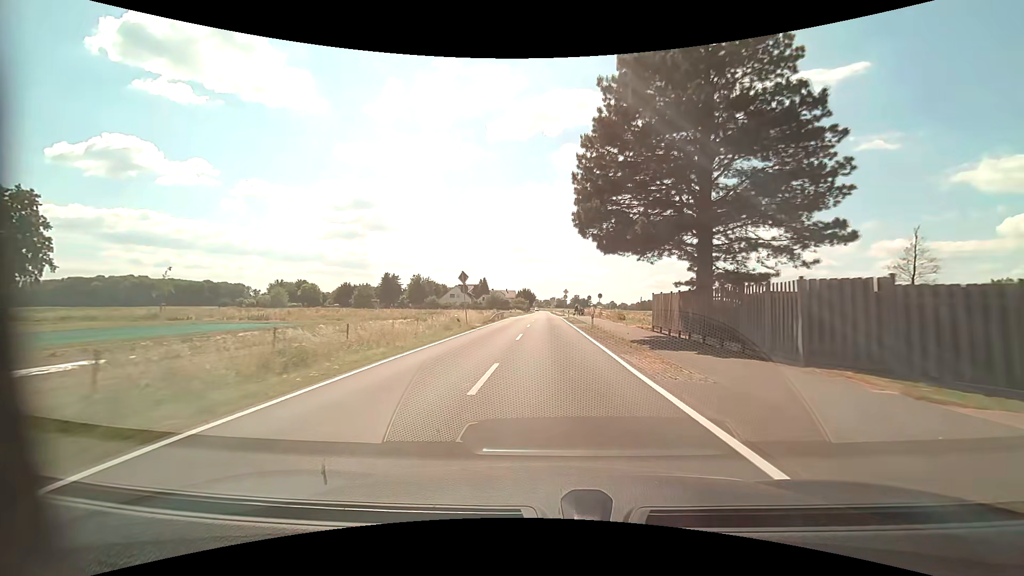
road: tertiary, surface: asphalt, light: Day
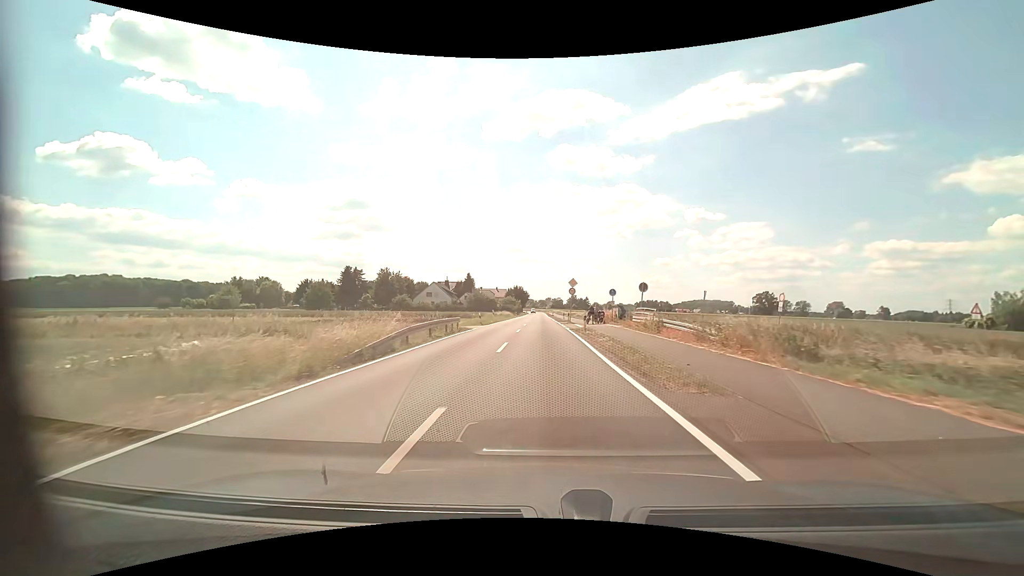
(+0.2, +28.9) m; 0°
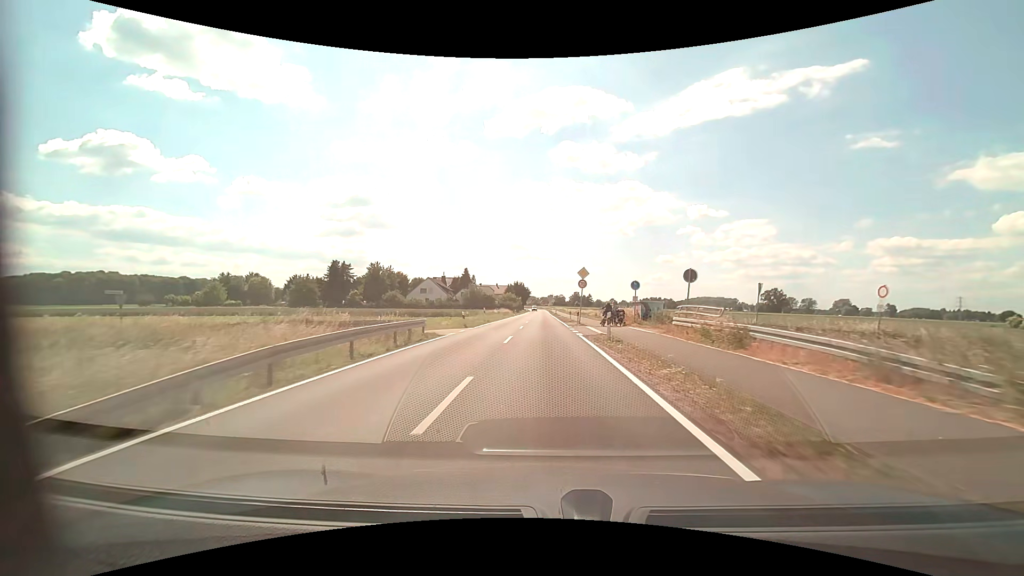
(0.0, +9.5) m; 0°
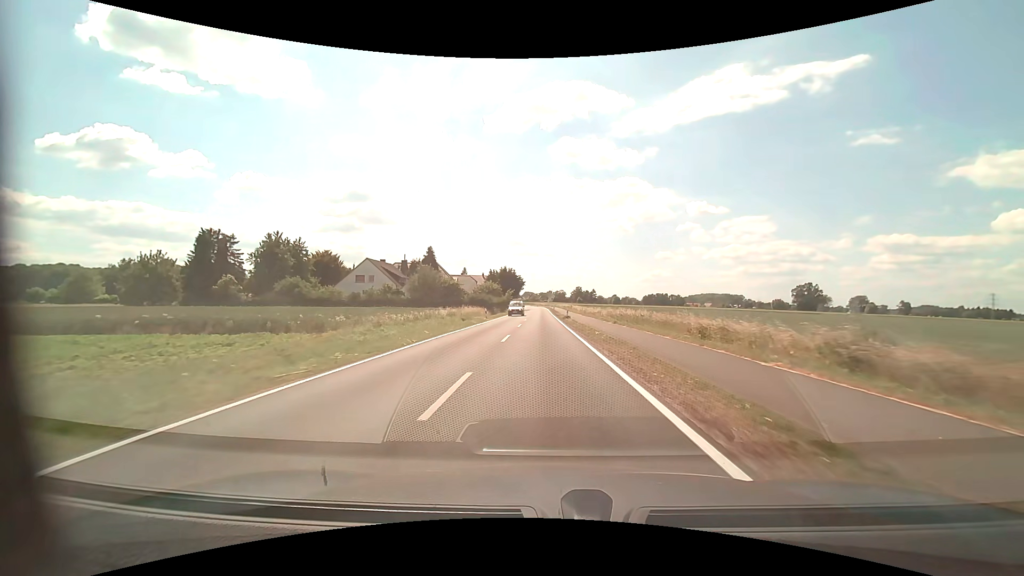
(-0.2, +47.4) m; 0°
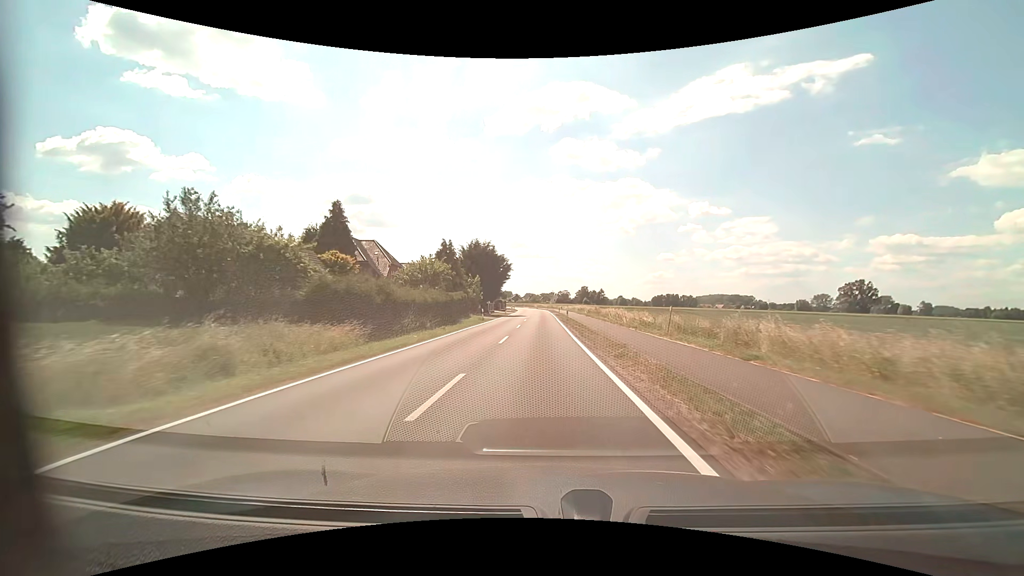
(-0.1, +48.2) m; 0°
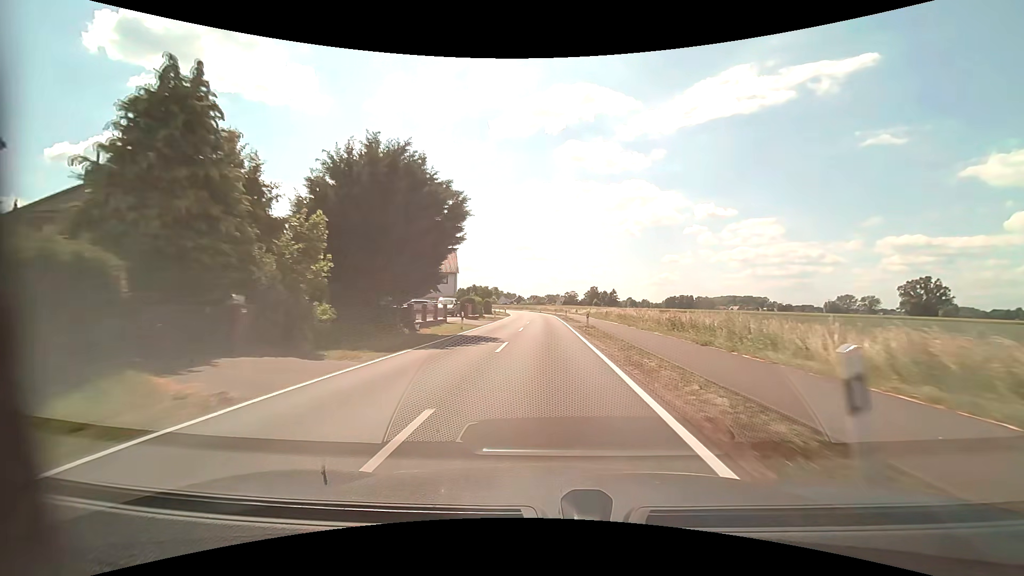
(-0.2, +39.5) m; -1°
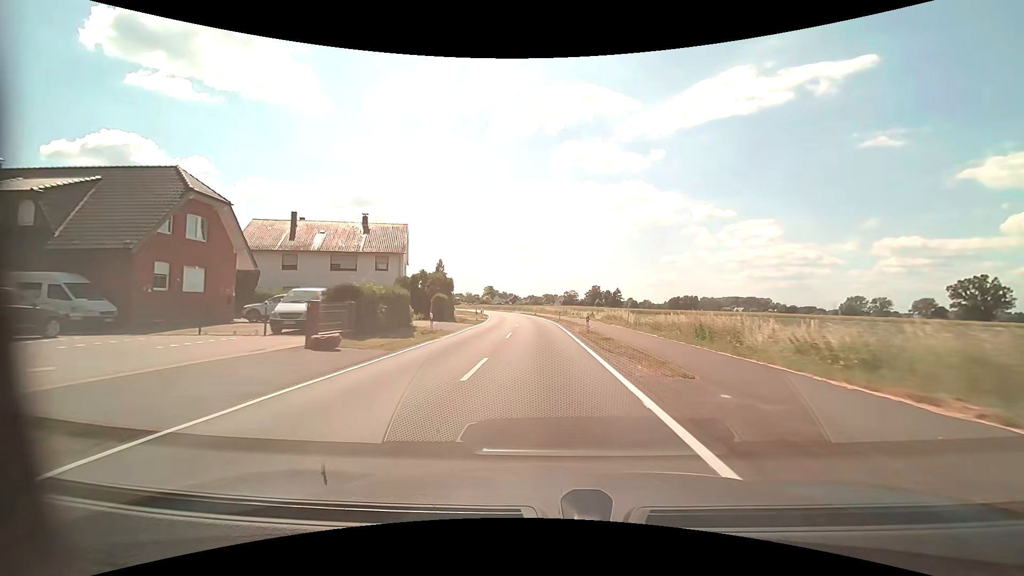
(+0.1, +29.5) m; 0°
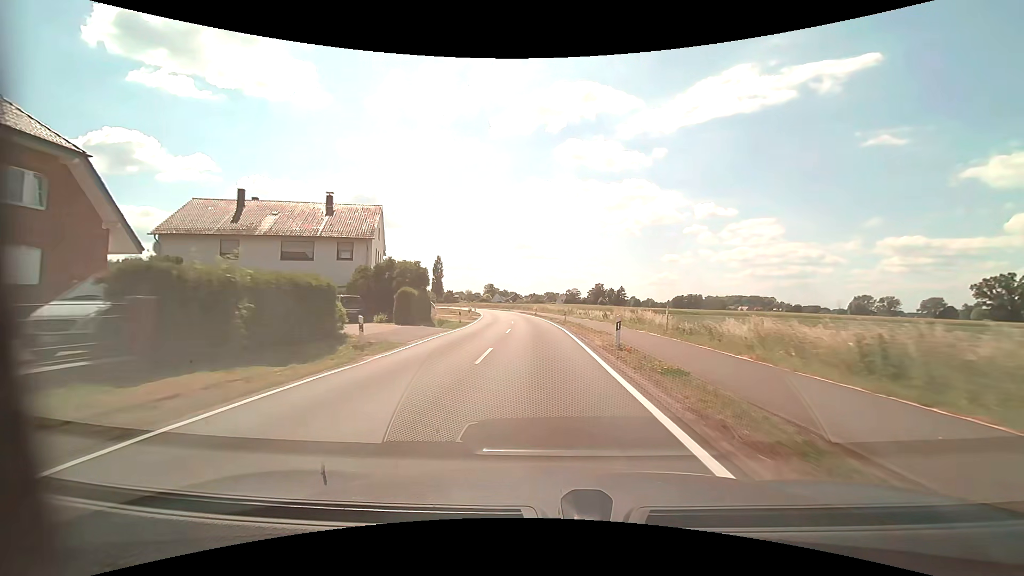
(0.0, +9.7) m; 0°
(0, +10) (0, +20) (0, +30) (-1, +40) (-2, +50) (-3, +60) (-4, +70) (-6, +80) (-7, +90) (-9, +99) m
